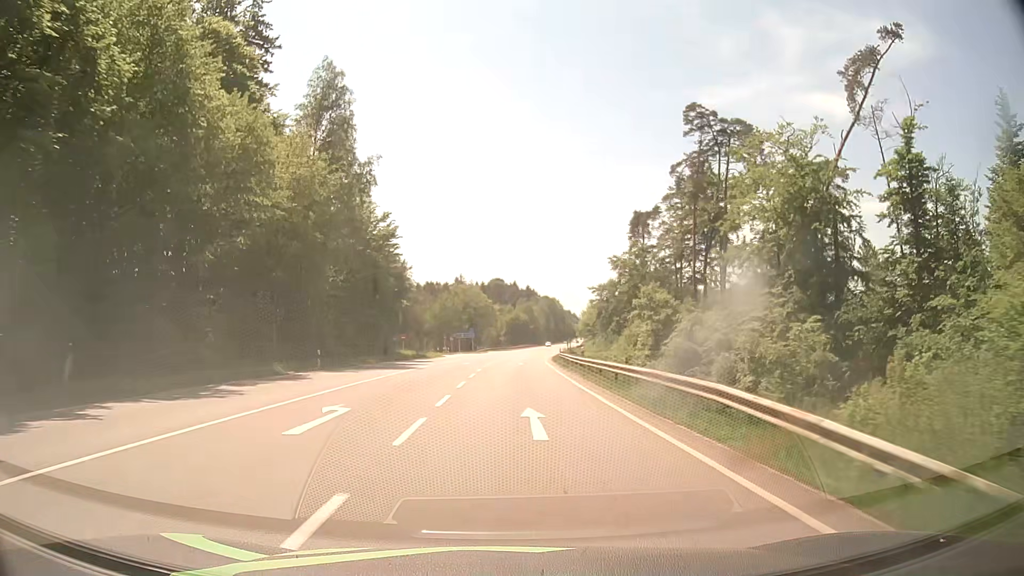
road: secondary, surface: asphalt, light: Day
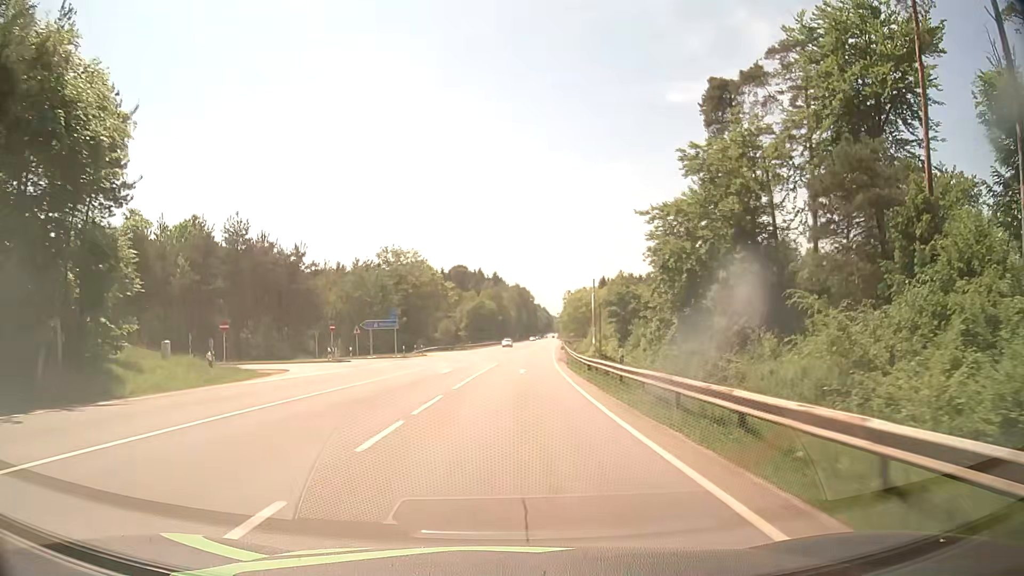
(+1.3, +54.1) m; +3°
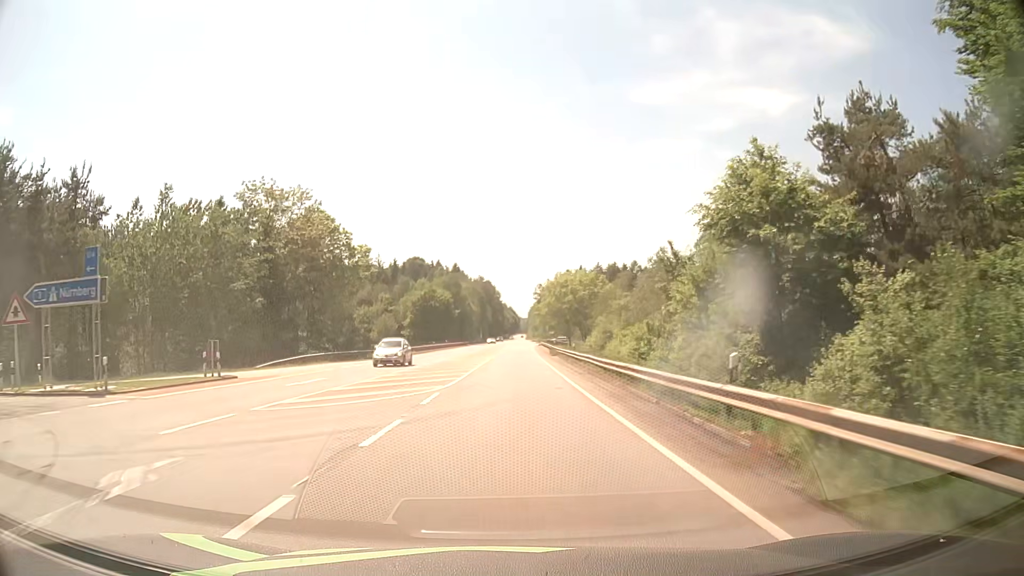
(+1.1, +43.2) m; +3°
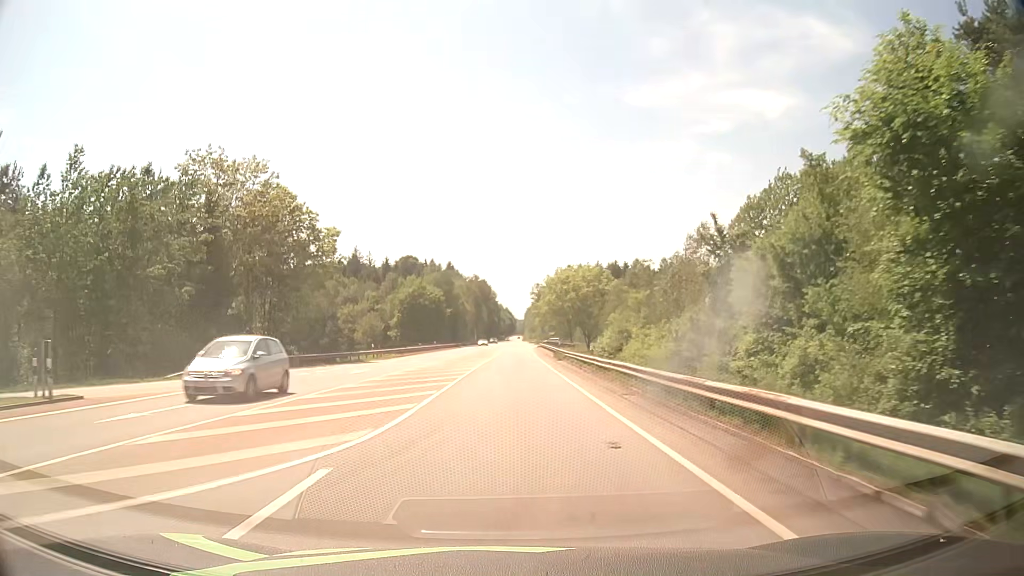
(0.0, +10.8) m; 0°
(0, +10) (0, +20) (0, +30) (0, +40) (+1, +50) (+1, +60) (+1, +70) (+1, +80) (+2, +90) (+2, +100) m
